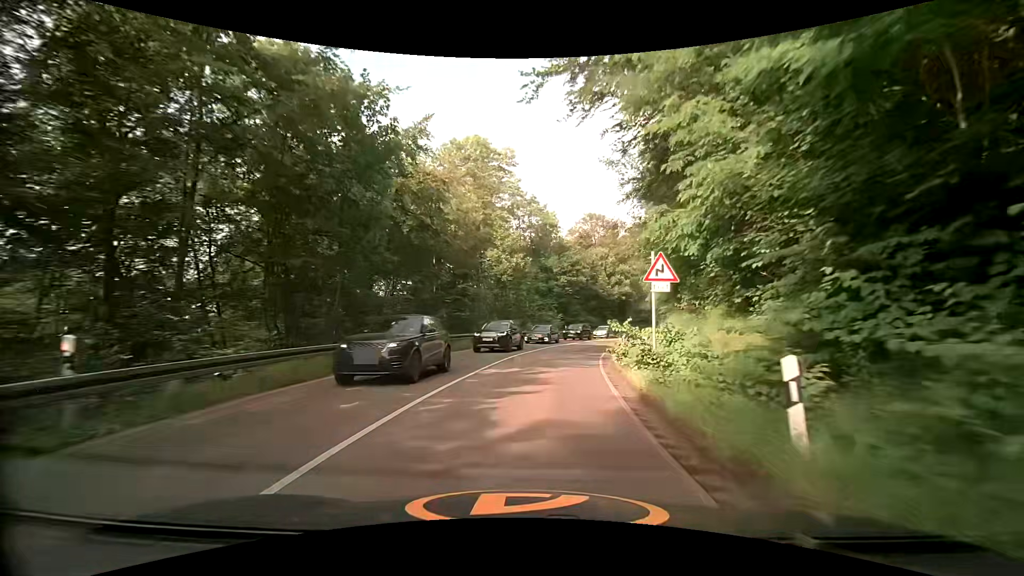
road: secondary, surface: asphalt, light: Day
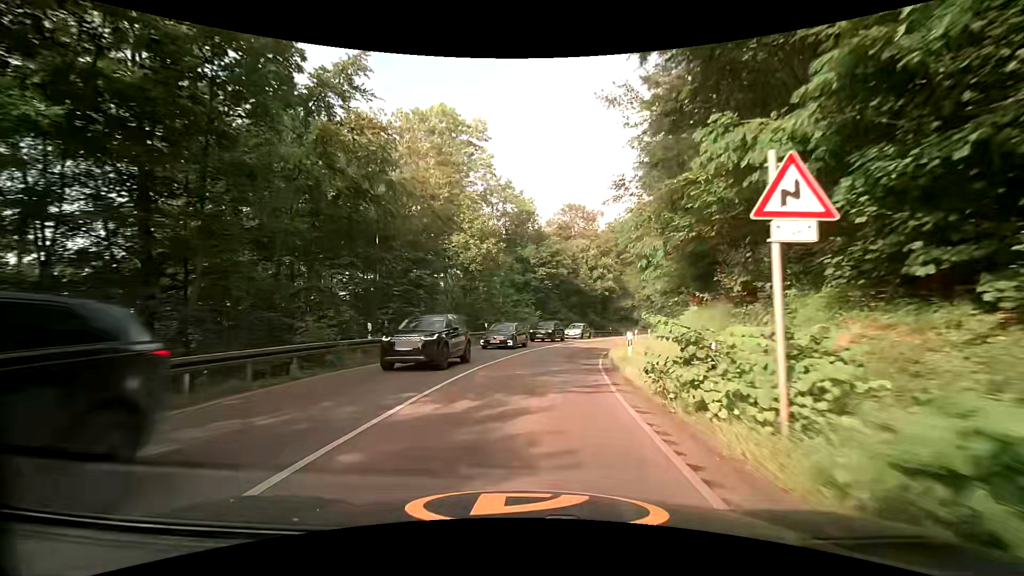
(+0.2, +7.1) m; +3°
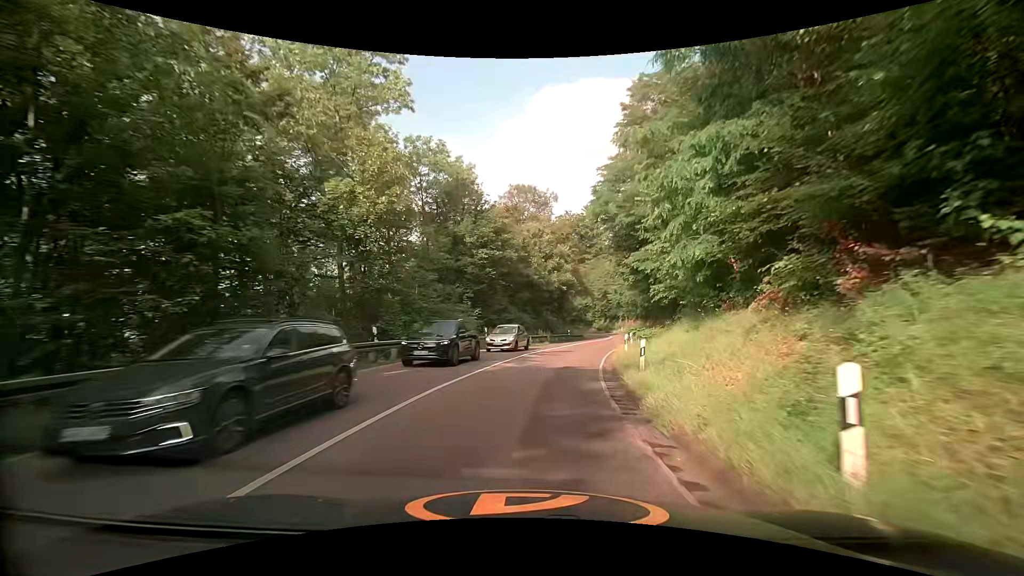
(+0.6, +14.6) m; +6°
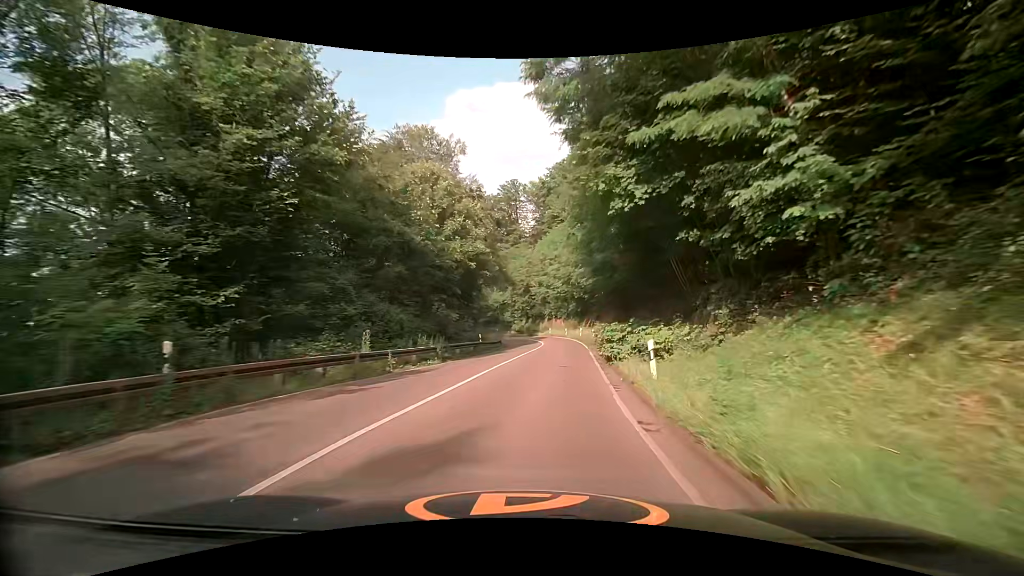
(+1.6, +23.0) m; +9°
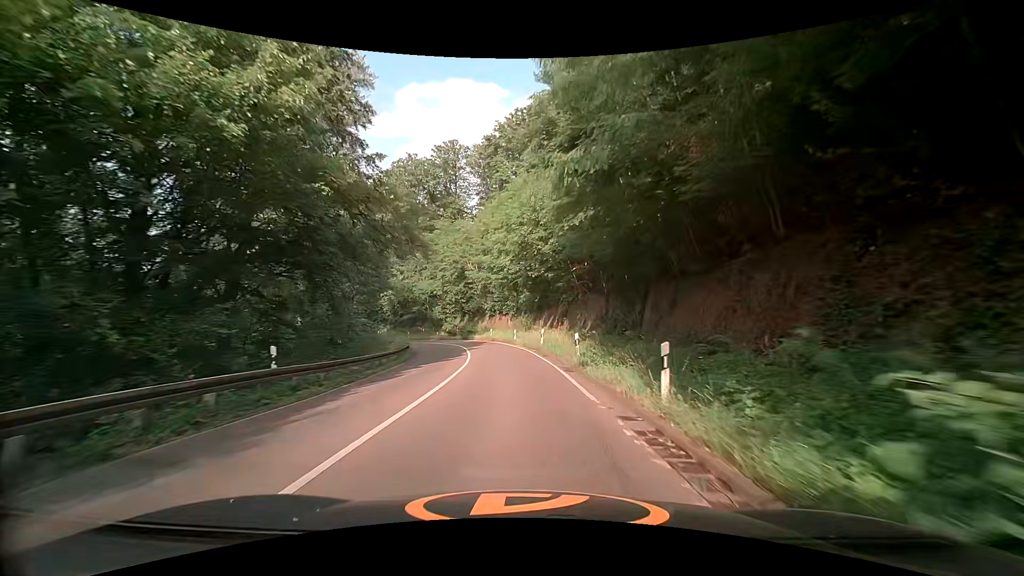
(+1.4, +23.5) m; +6°
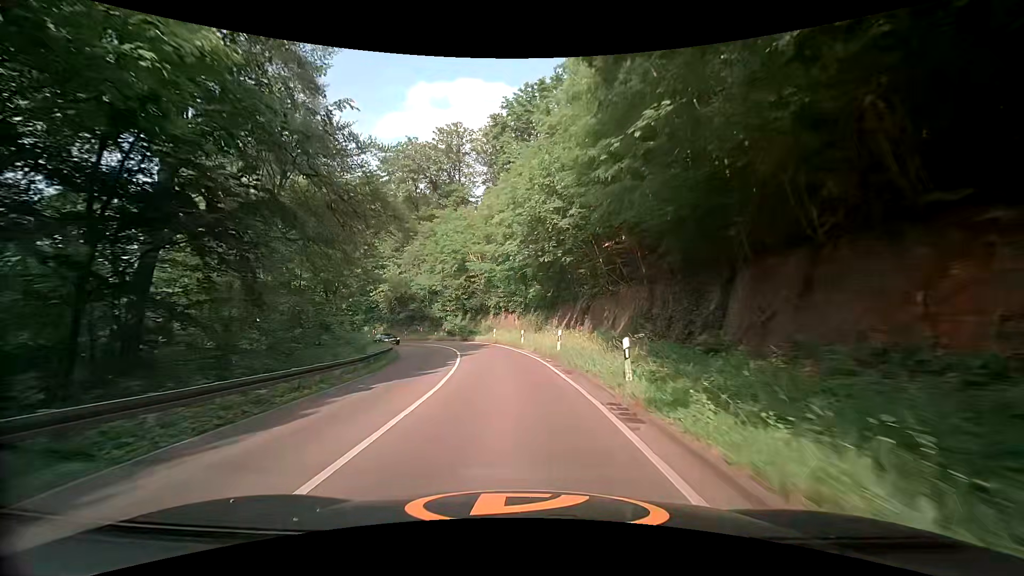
(-0.1, +7.9) m; -1°
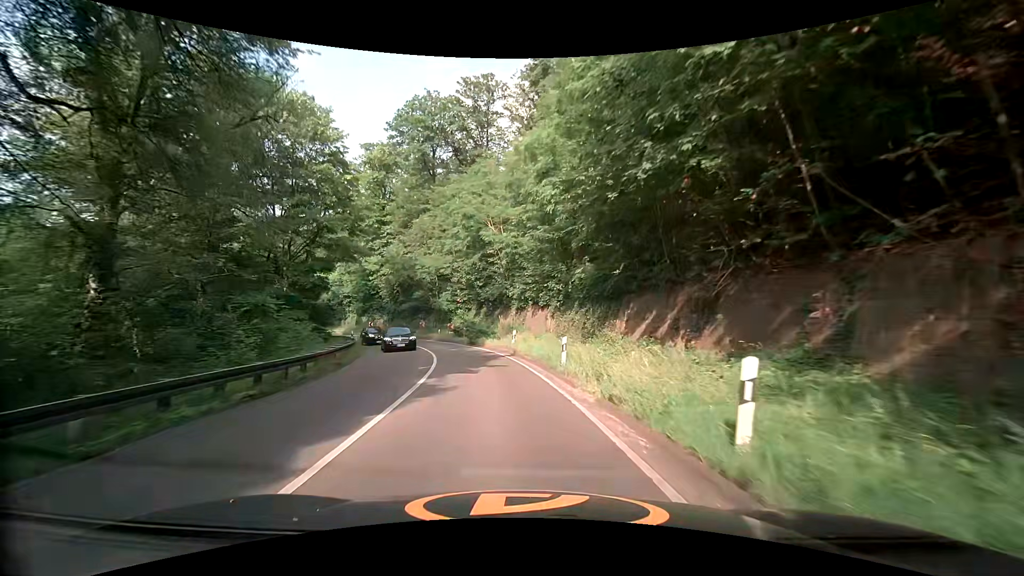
(-0.6, +15.7) m; -4°
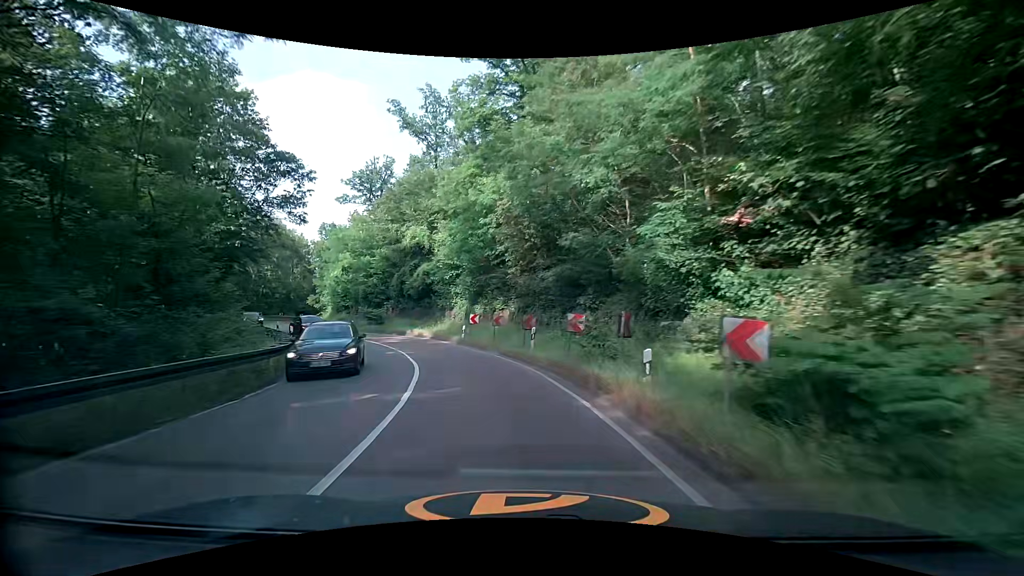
(-5.9, +37.1) m; -20°
(-1, +10) (-3, +20) (-6, +29) (-12, +37) (-18, +45) (-24, +53) (-30, +61) (-34, +70) (-36, +80) (-35, +90) m
